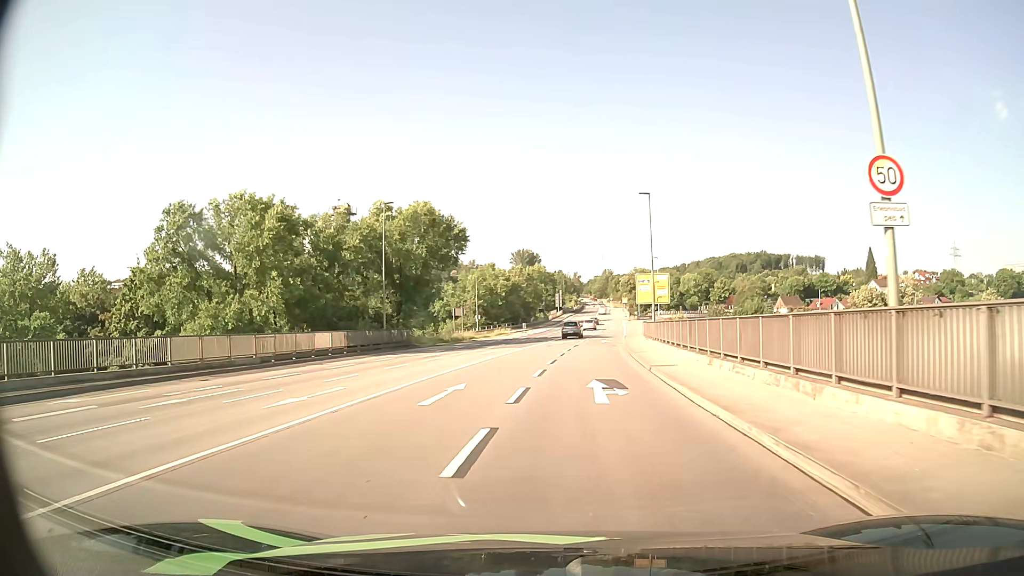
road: primary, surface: asphalt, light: Day
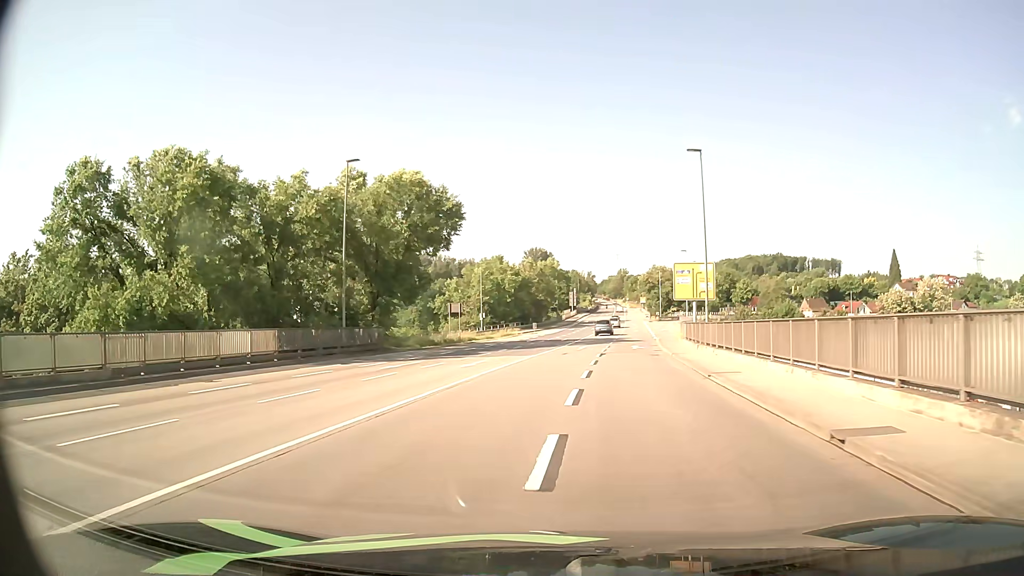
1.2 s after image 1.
(-0.1, +12.5) m; -1°
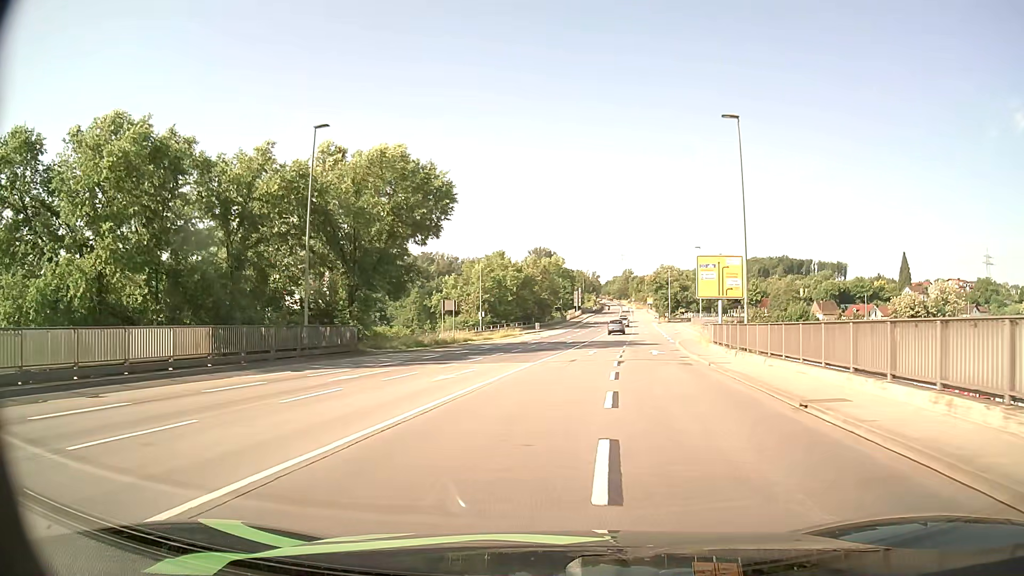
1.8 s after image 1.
(0.0, +6.4) m; 0°
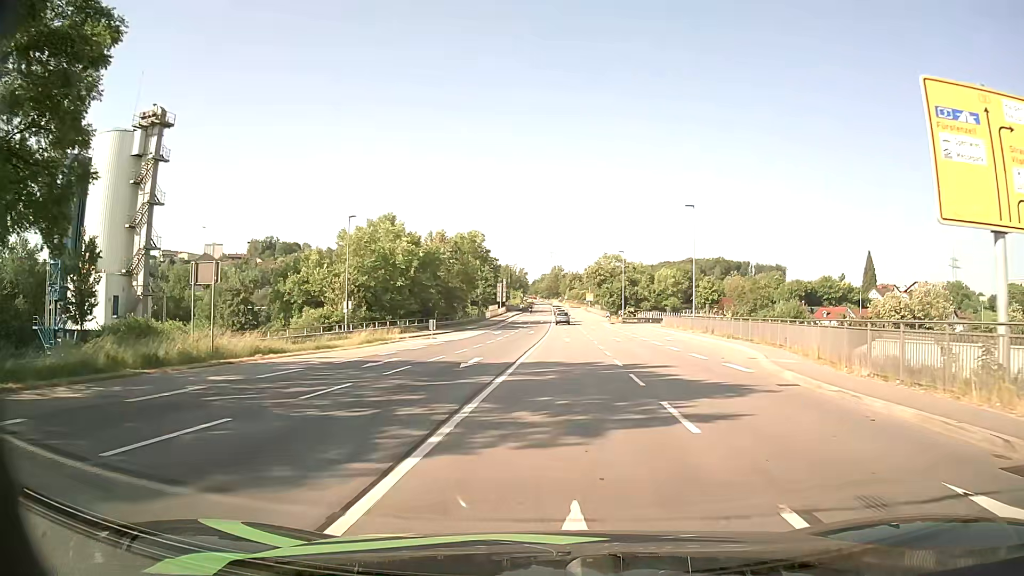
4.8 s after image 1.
(+1.8, +33.1) m; +6°
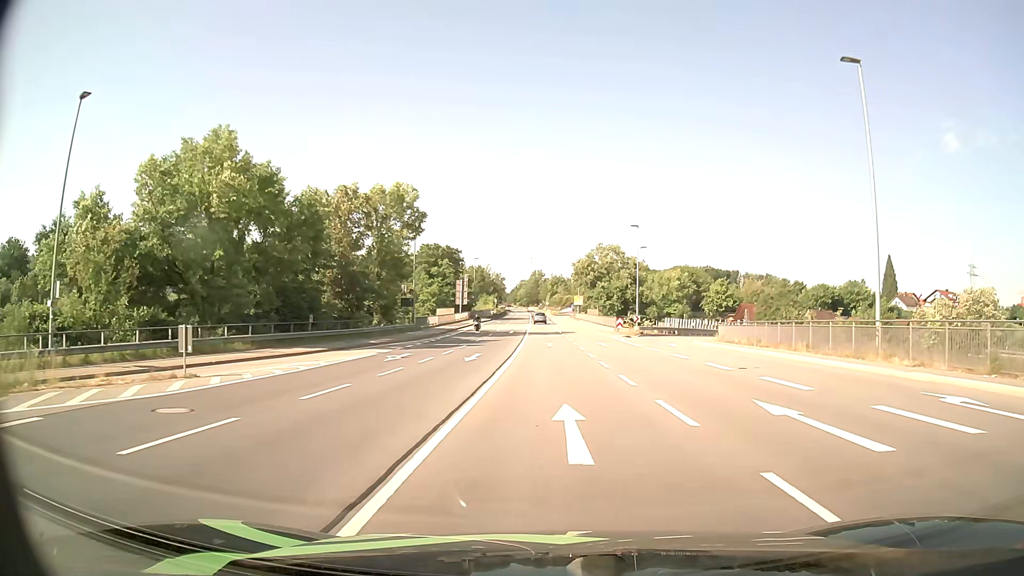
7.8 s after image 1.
(+0.8, +35.4) m; +2°
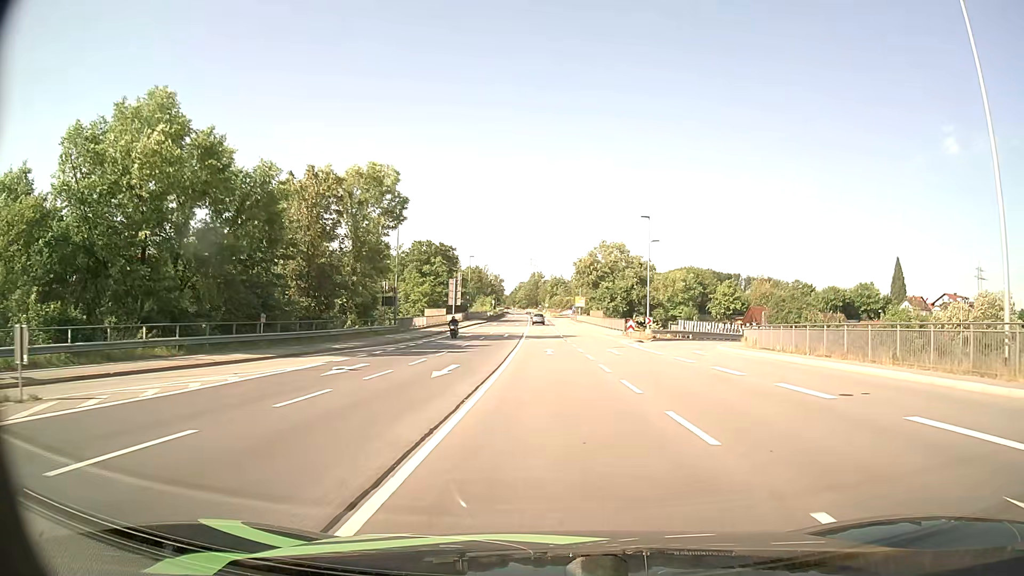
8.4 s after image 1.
(0.0, +7.3) m; 0°
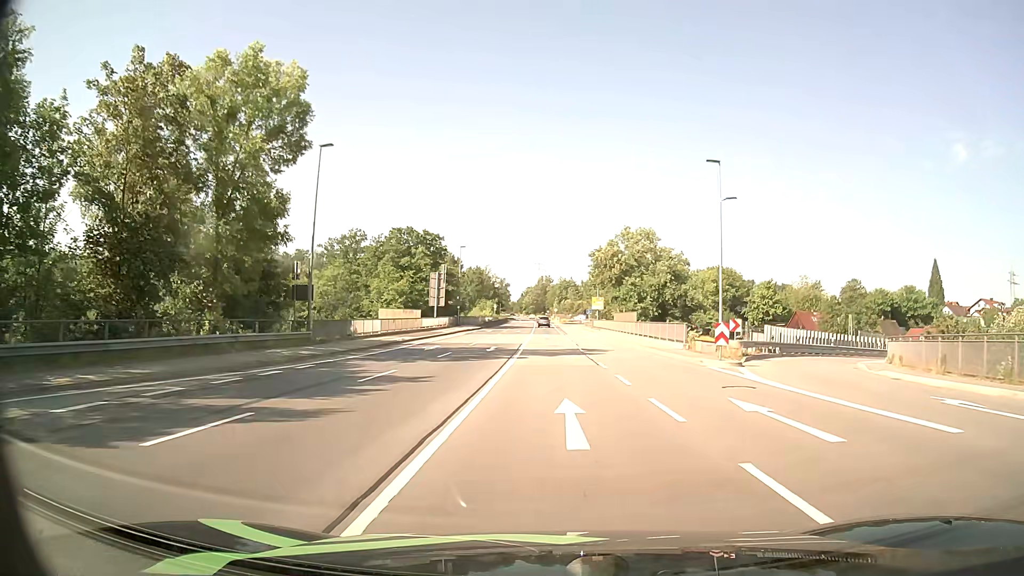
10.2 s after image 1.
(-0.1, +22.3) m; -1°
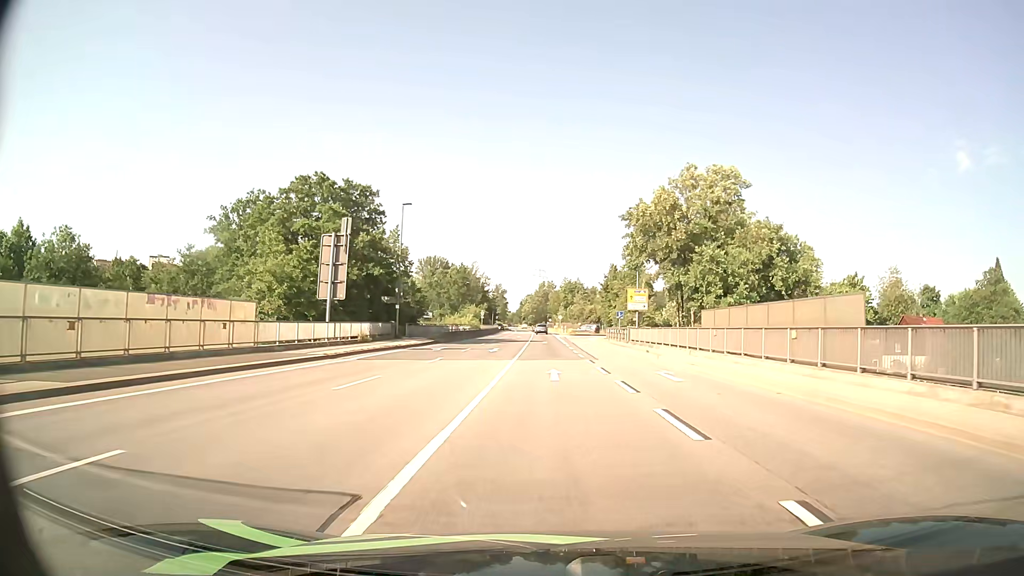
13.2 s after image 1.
(0.0, +38.0) m; 0°
(0, +10) (0, +20) (0, +30) (0, +40) (0, +50) (0, +60) (0, +70) (0, +80) (-1, +90) (-1, +100) m
